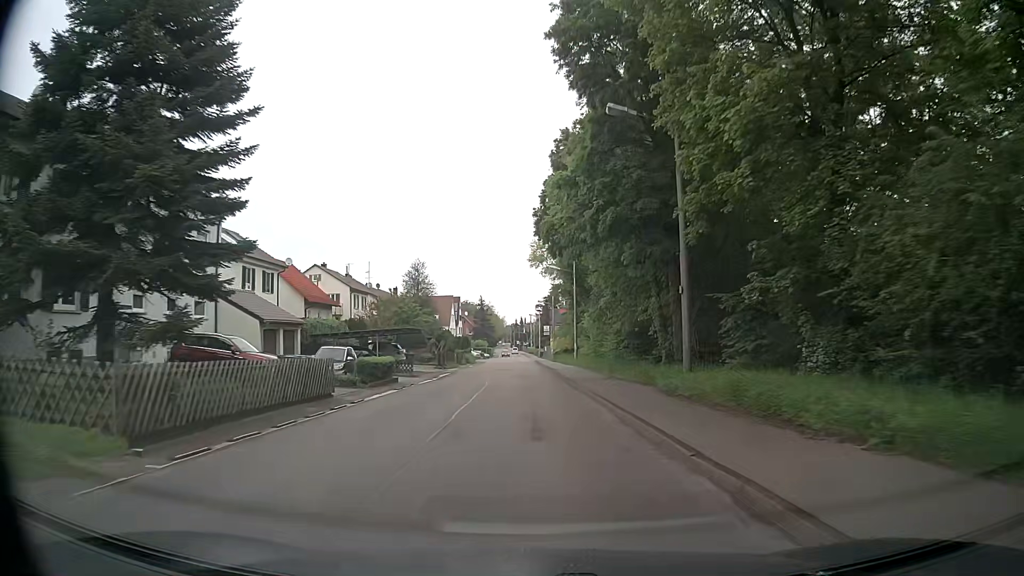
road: secondary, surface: asphalt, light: Day
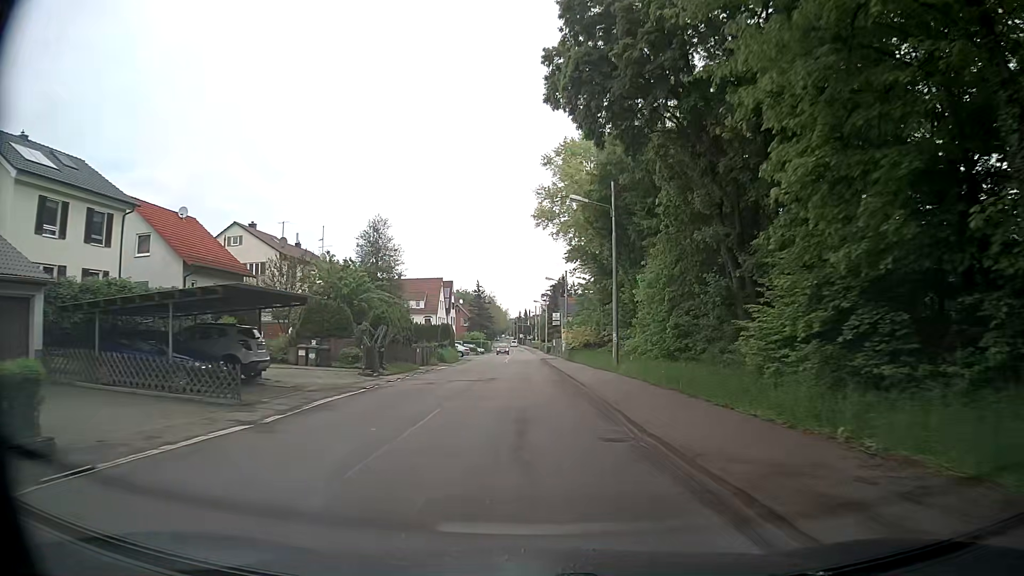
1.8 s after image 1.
(+0.2, +22.7) m; +1°
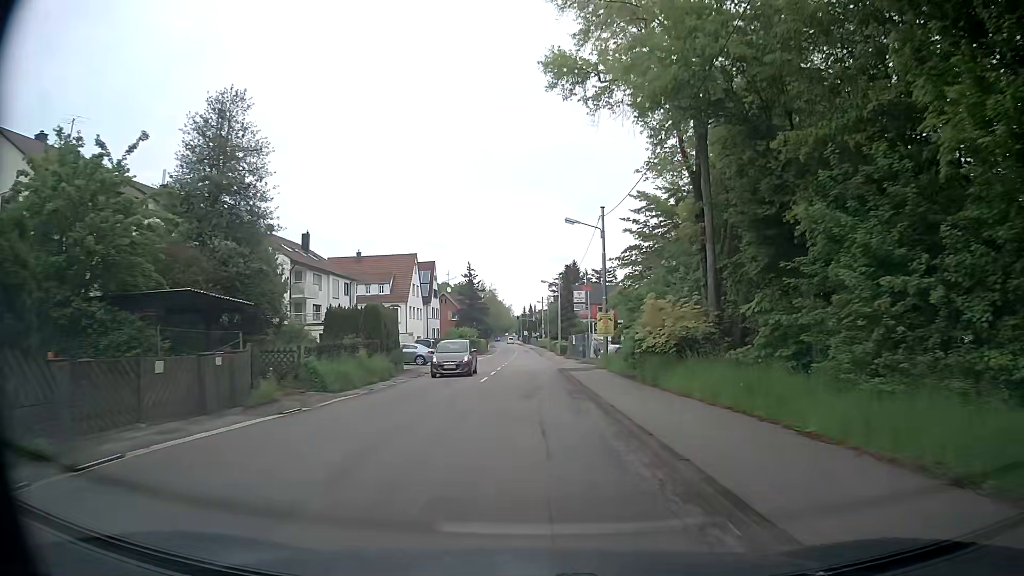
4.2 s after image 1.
(-0.5, +29.9) m; -1°
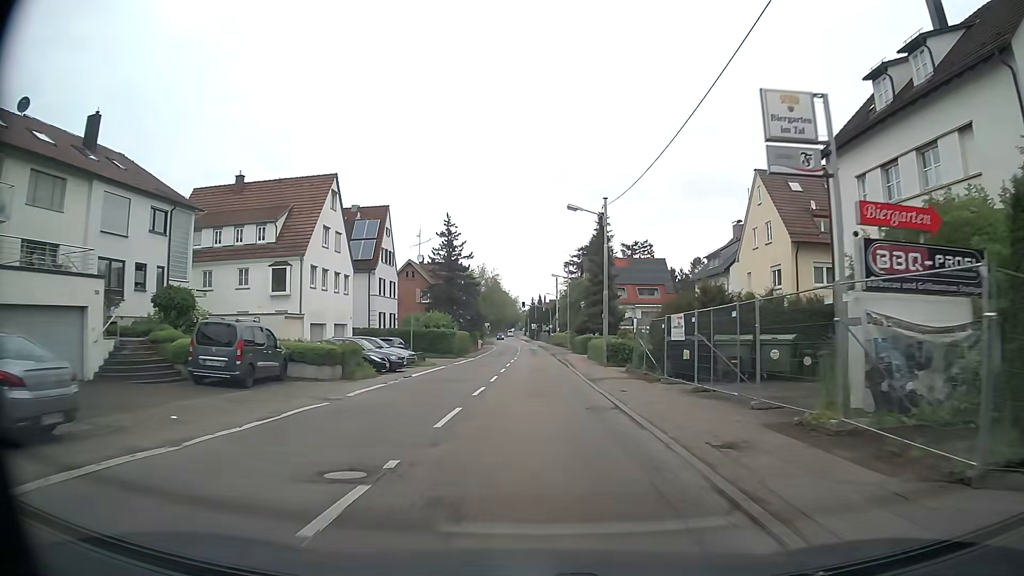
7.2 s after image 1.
(-0.3, +38.2) m; 0°
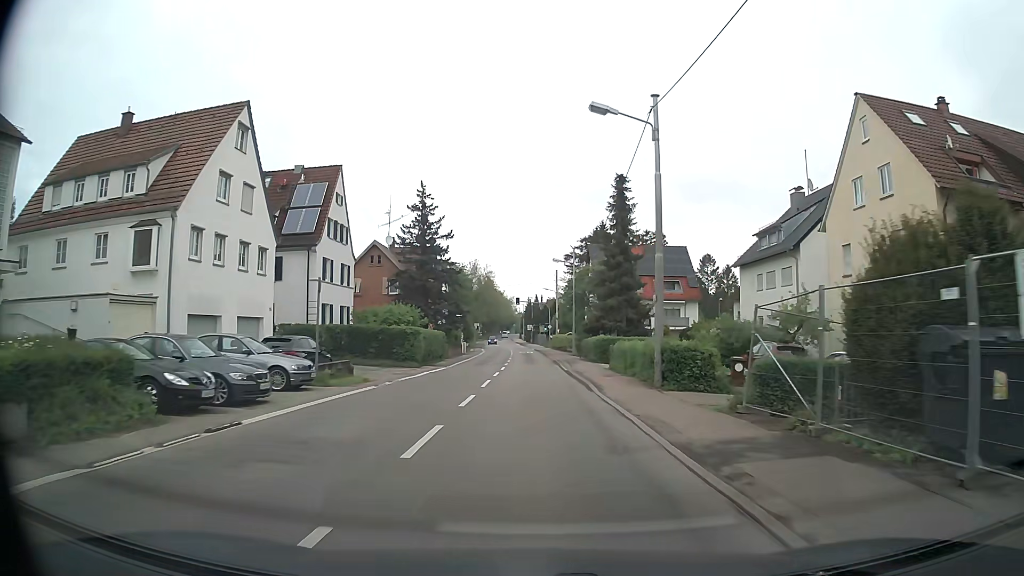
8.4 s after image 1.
(0.0, +15.1) m; 0°
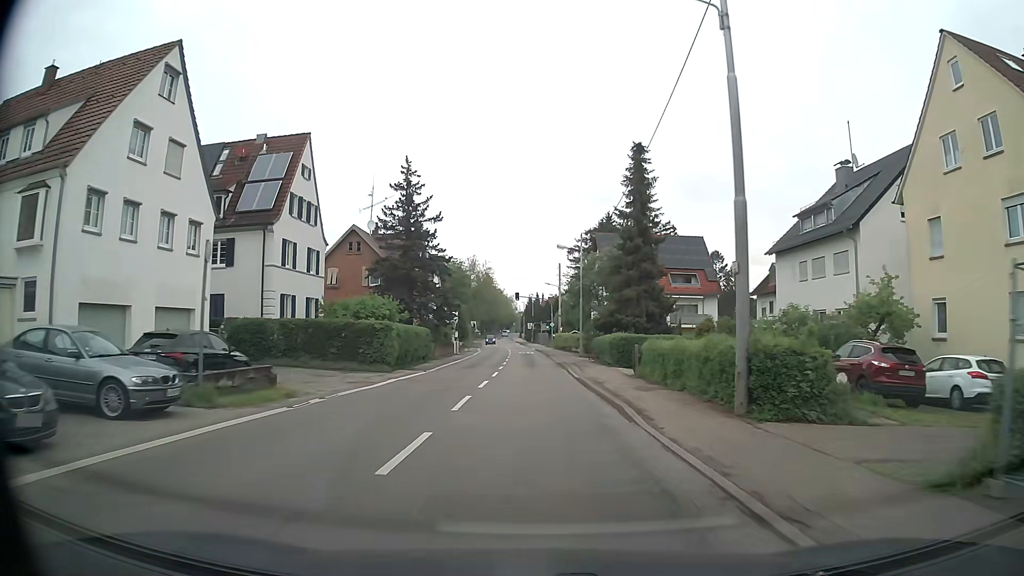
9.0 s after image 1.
(0.0, +7.5) m; 0°
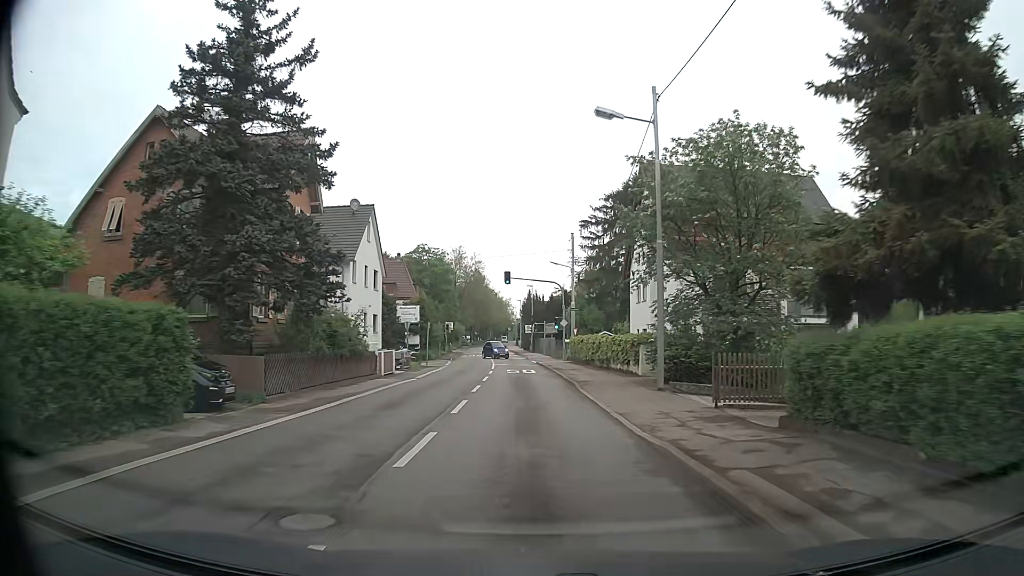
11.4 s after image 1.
(0.0, +29.6) m; 0°
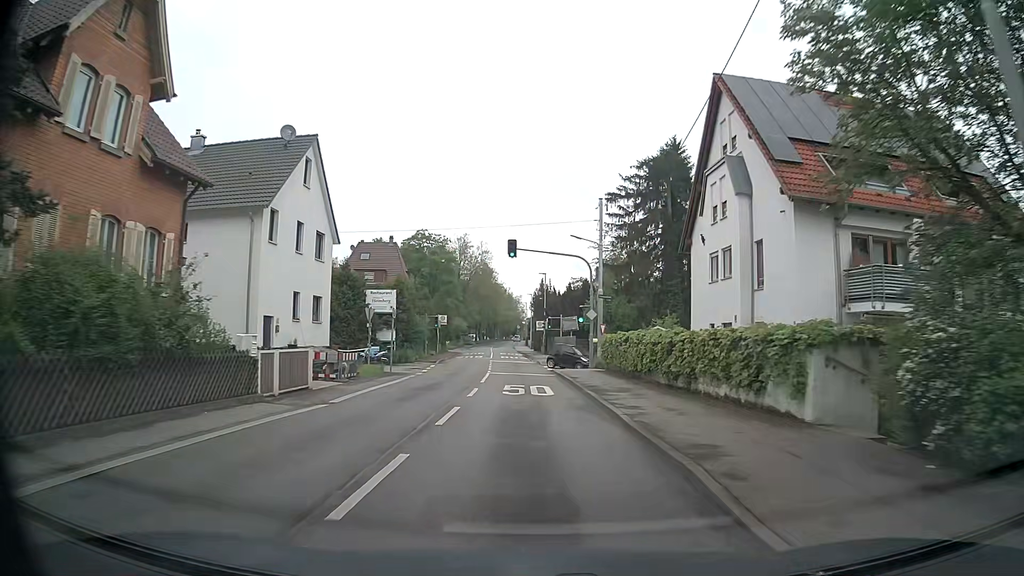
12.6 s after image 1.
(-0.1, +14.5) m; -1°
(0, +10) (0, +20) (-1, +30) (-1, +40) (-2, +50) (-2, +60) (-3, +70) (-4, +80) (-4, +90) (-5, +100) m
